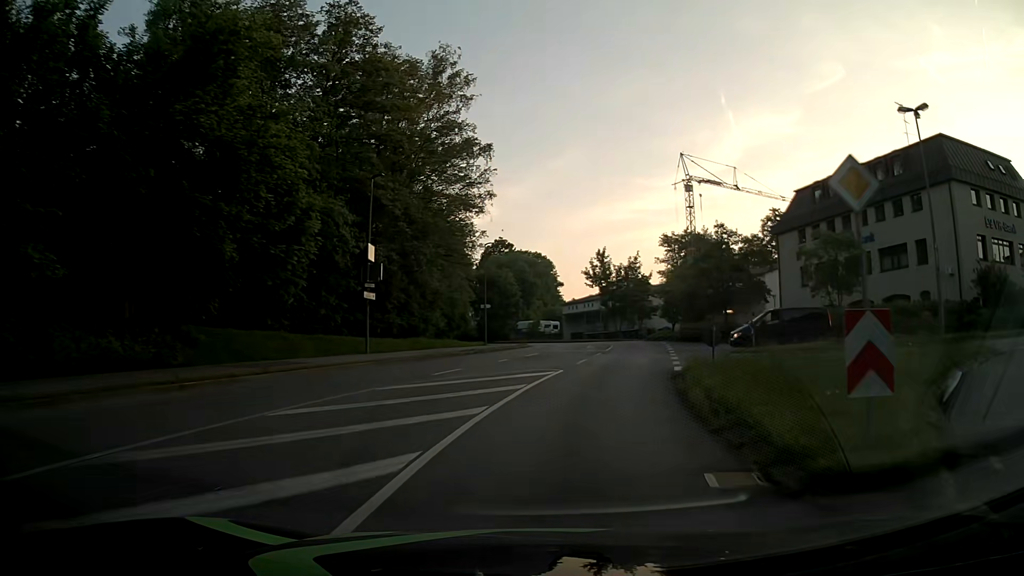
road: unclassified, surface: asphalt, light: Day
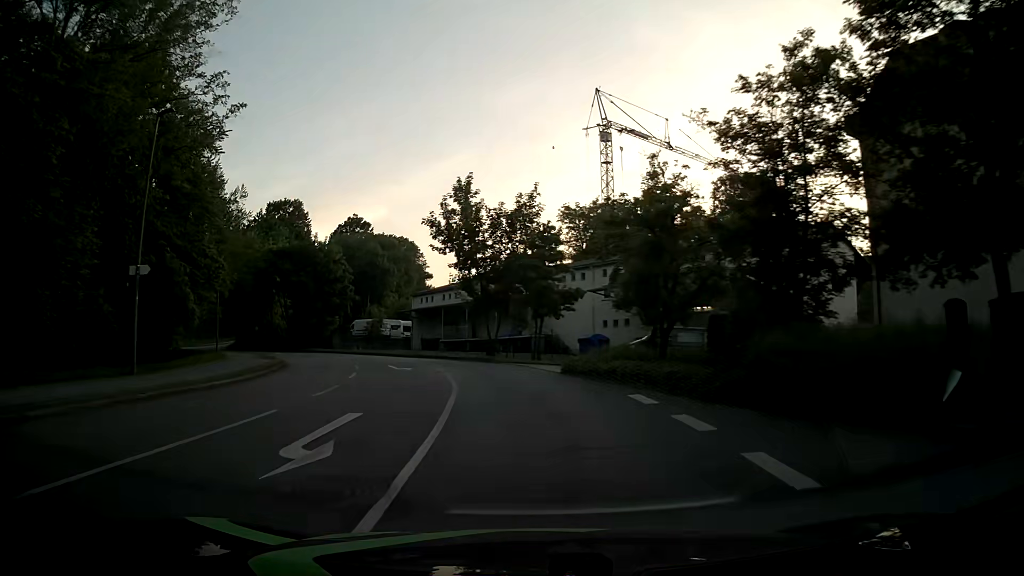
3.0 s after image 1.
(+4.9, +35.1) m; +10°
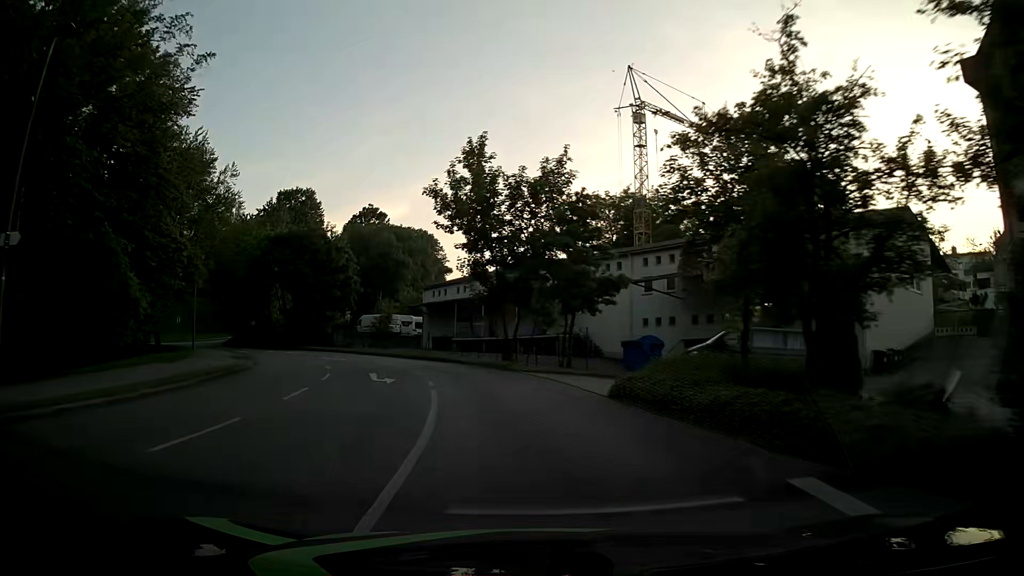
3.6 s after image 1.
(-0.1, +7.3) m; -2°
(0, +10) (-2, +20) (-4, +30) (-8, +39) (-14, +47) (-20, +55) (-28, +61) (-36, +67) (-45, +71) (-54, +75) m
